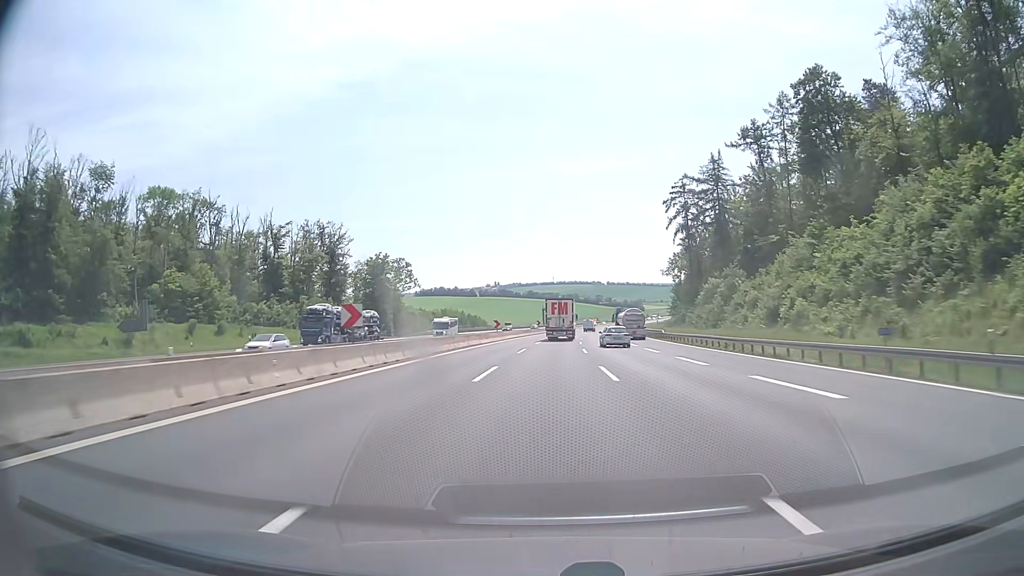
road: motorway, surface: asphalt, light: Day
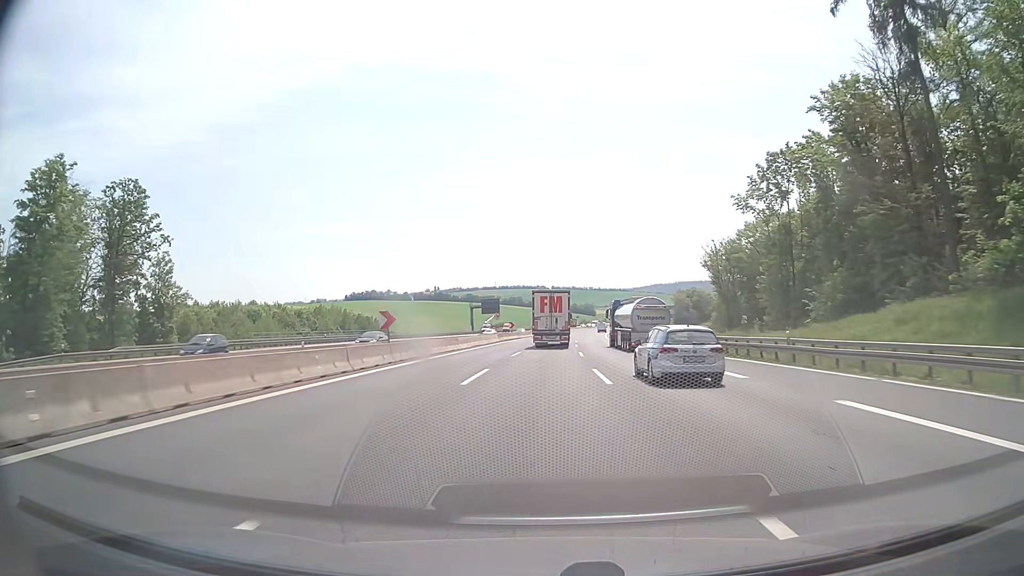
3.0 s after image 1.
(+3.7, +90.6) m; +5°
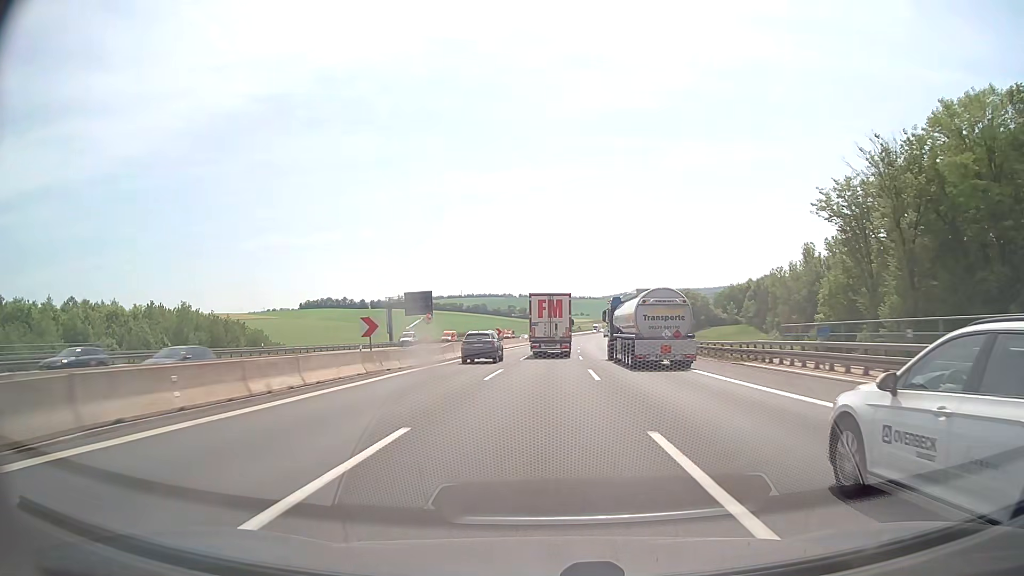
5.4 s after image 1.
(+1.7, +65.3) m; +3°
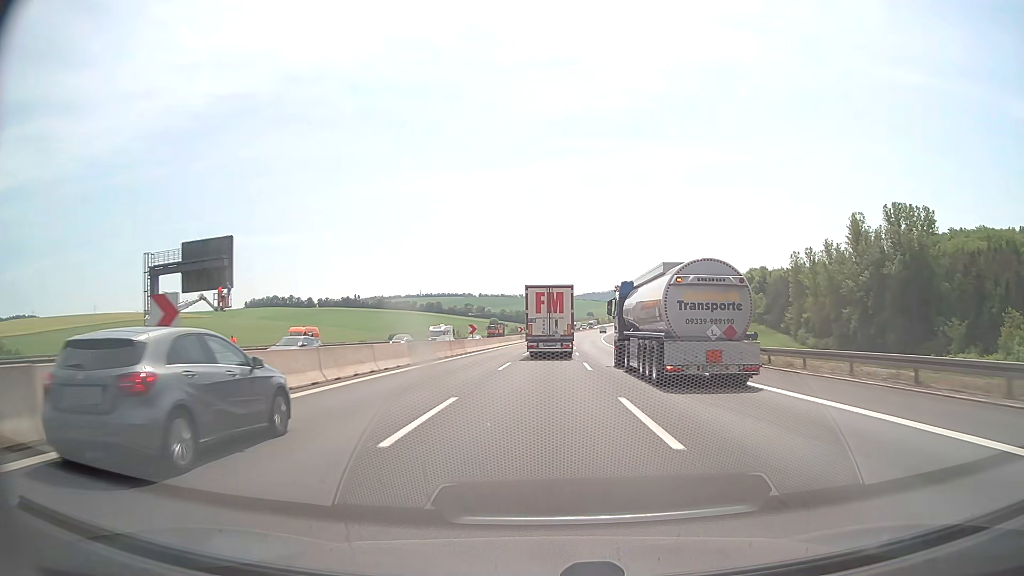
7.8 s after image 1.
(+1.7, +66.3) m; +3°
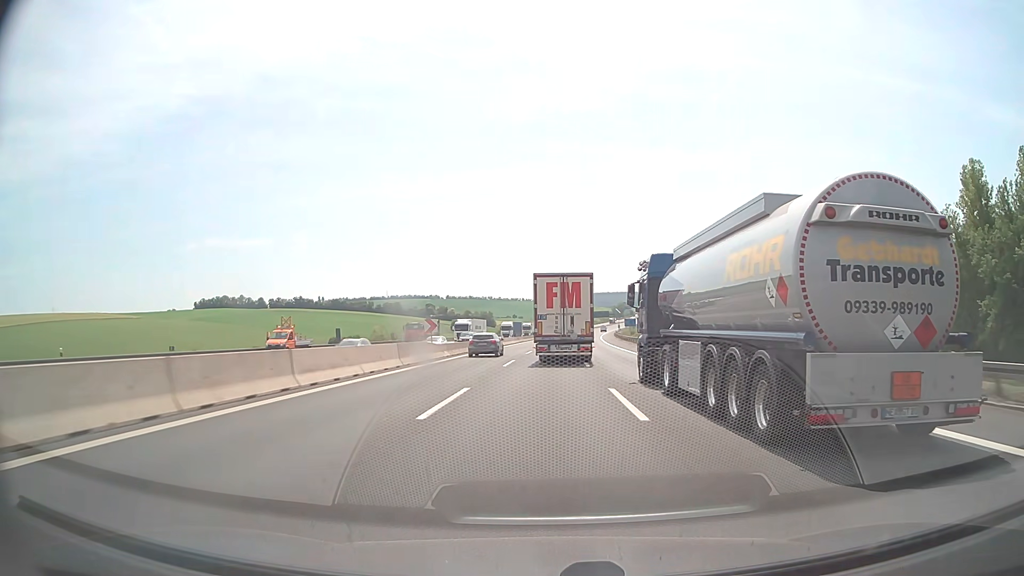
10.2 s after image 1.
(+1.6, +68.1) m; +2°
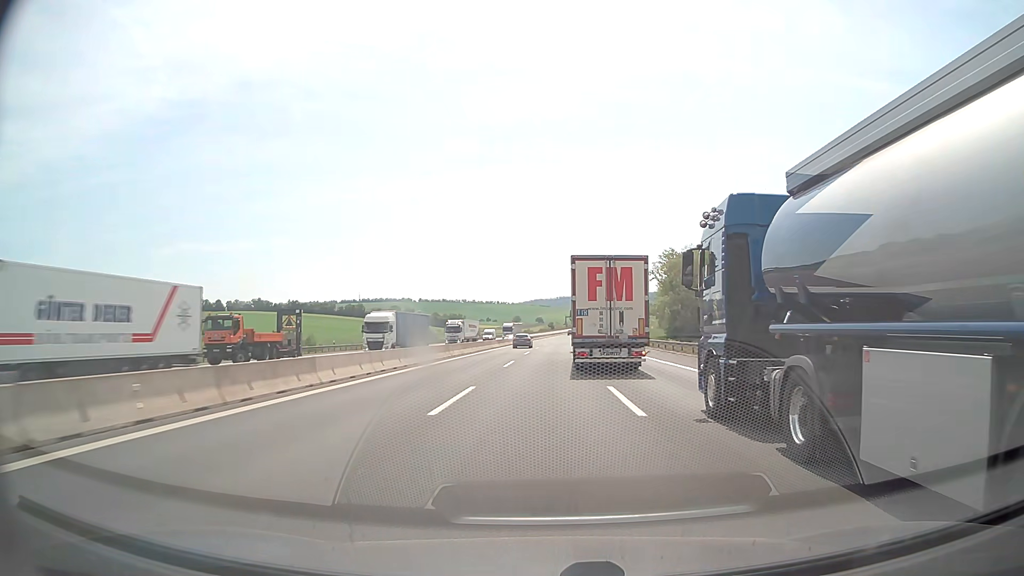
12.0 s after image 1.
(+1.0, +52.7) m; +2°
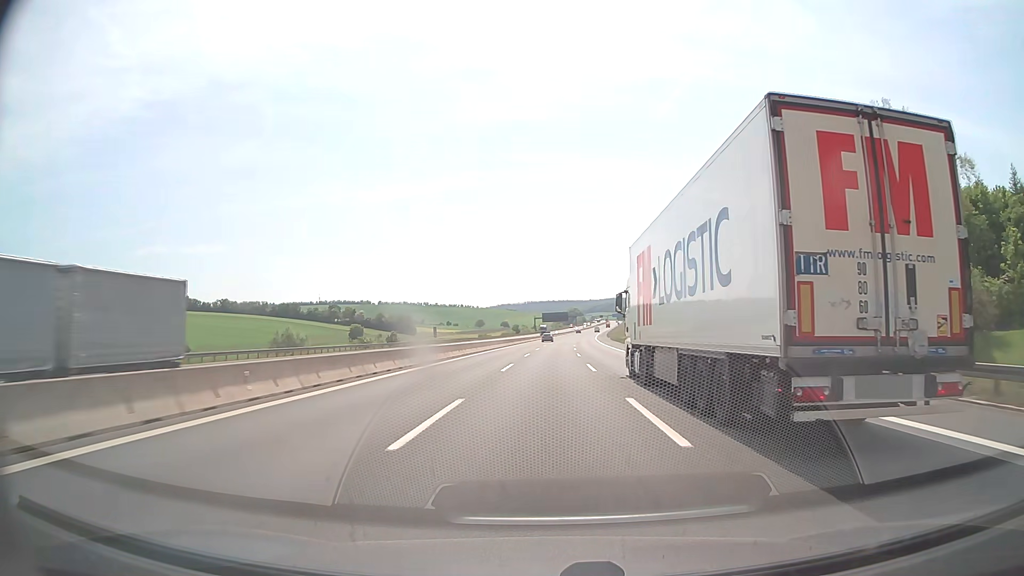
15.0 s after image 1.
(+2.3, +92.2) m; +3°
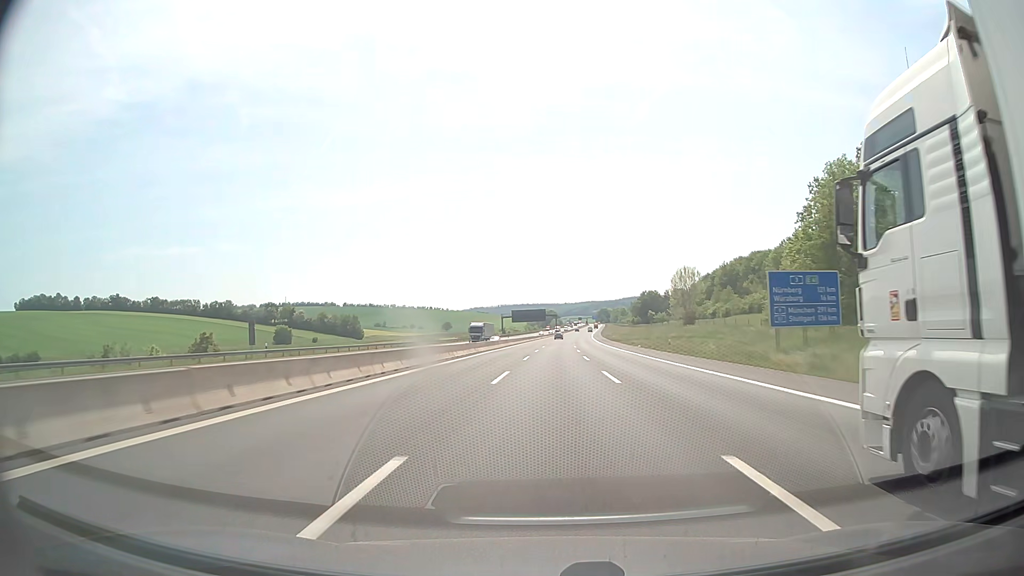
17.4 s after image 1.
(+1.6, +78.1) m; +2°
